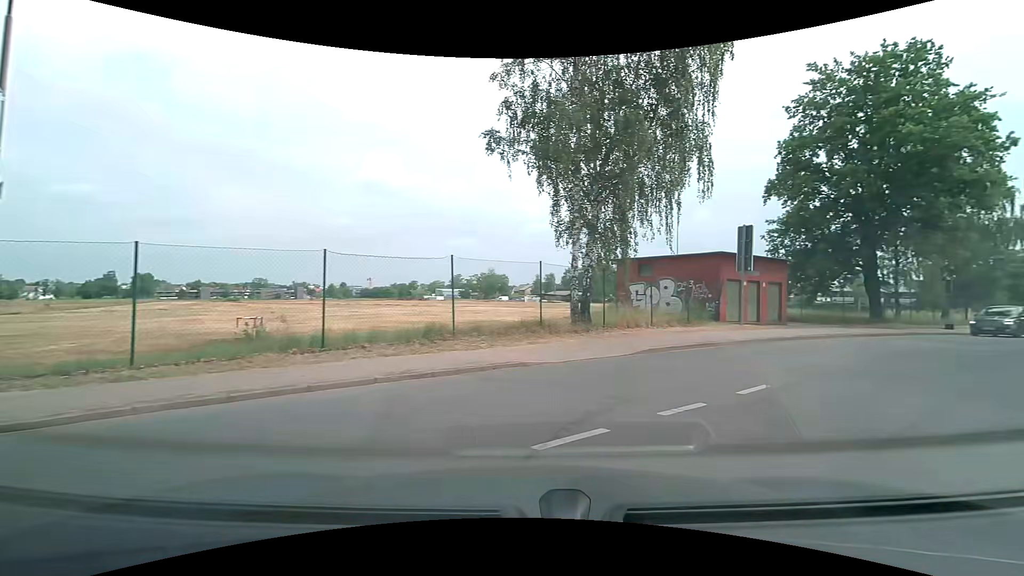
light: Day
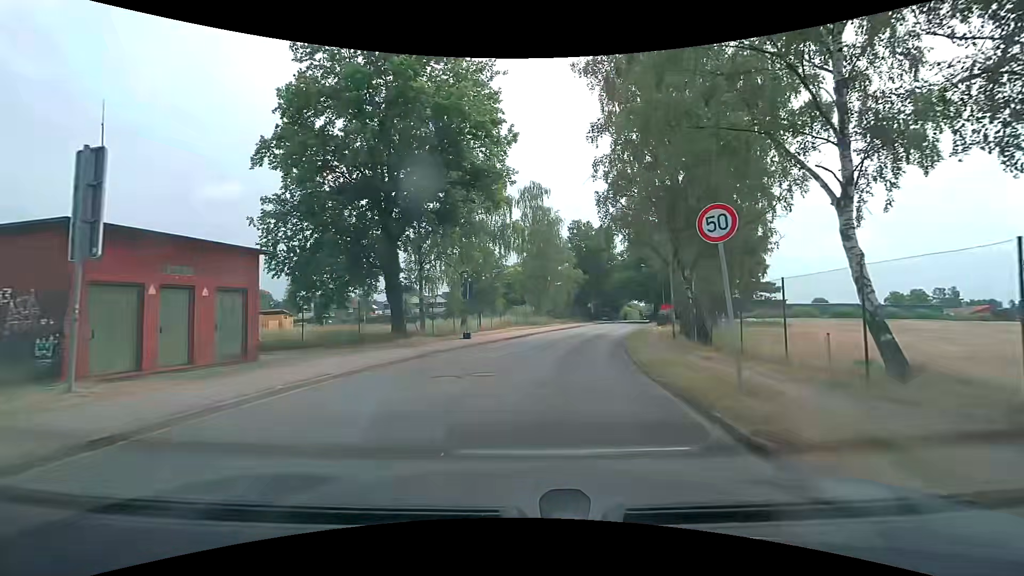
(+8.0, +11.2) m; +47°
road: unclassified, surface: asphalt
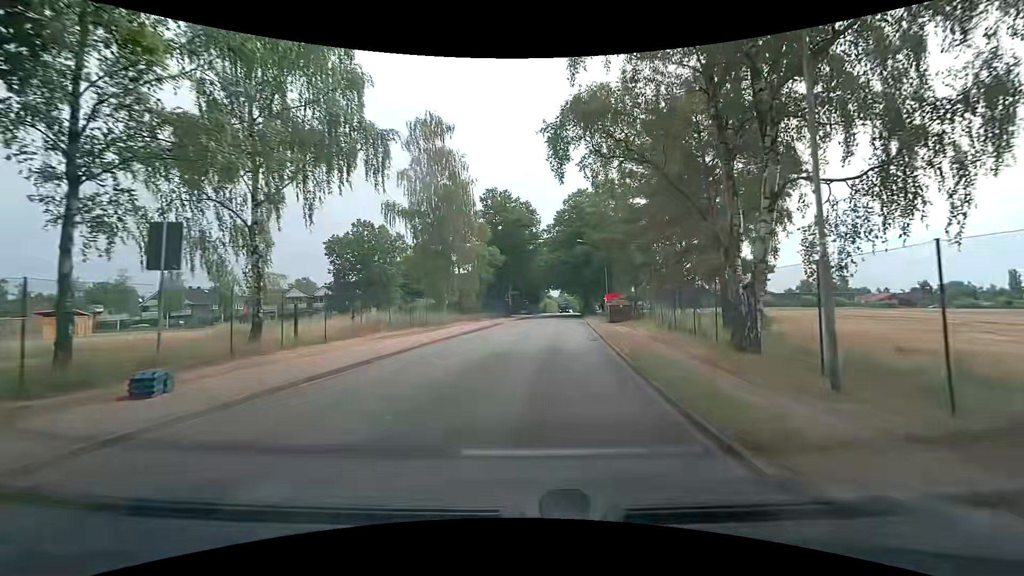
(+1.7, +19.1) m; +10°
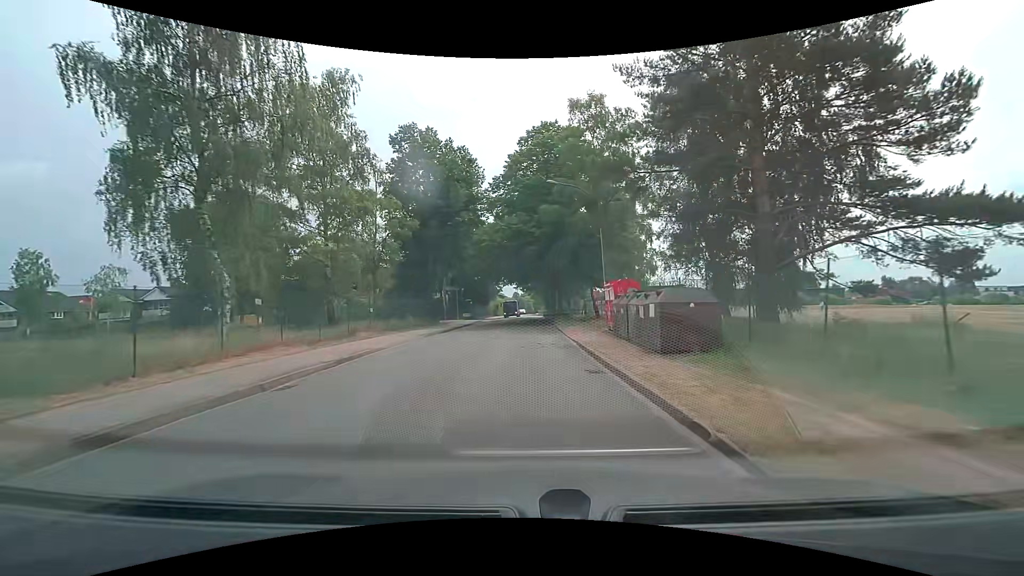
(+1.5, +23.9) m; +5°
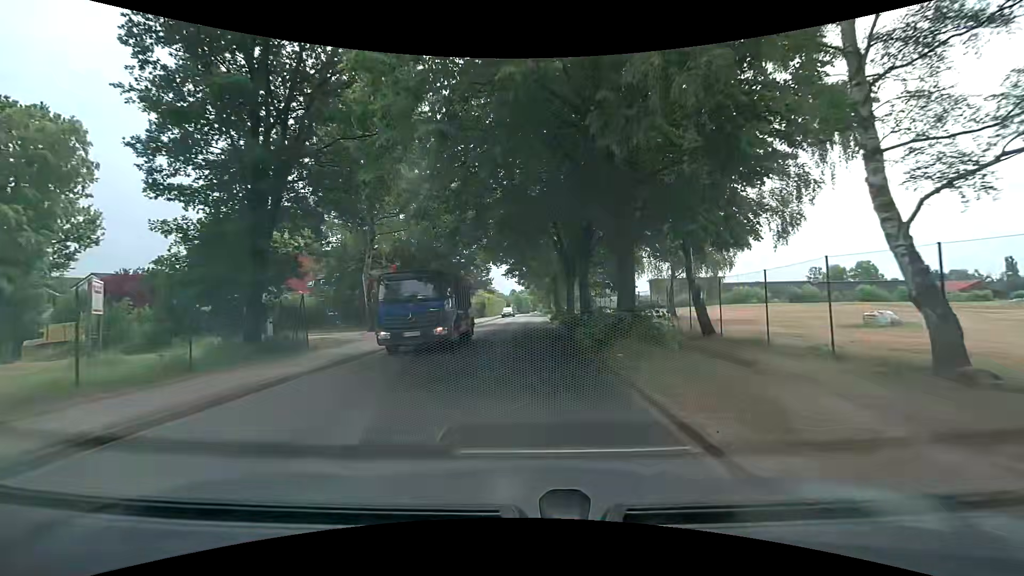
(+0.3, +26.6) m; 0°
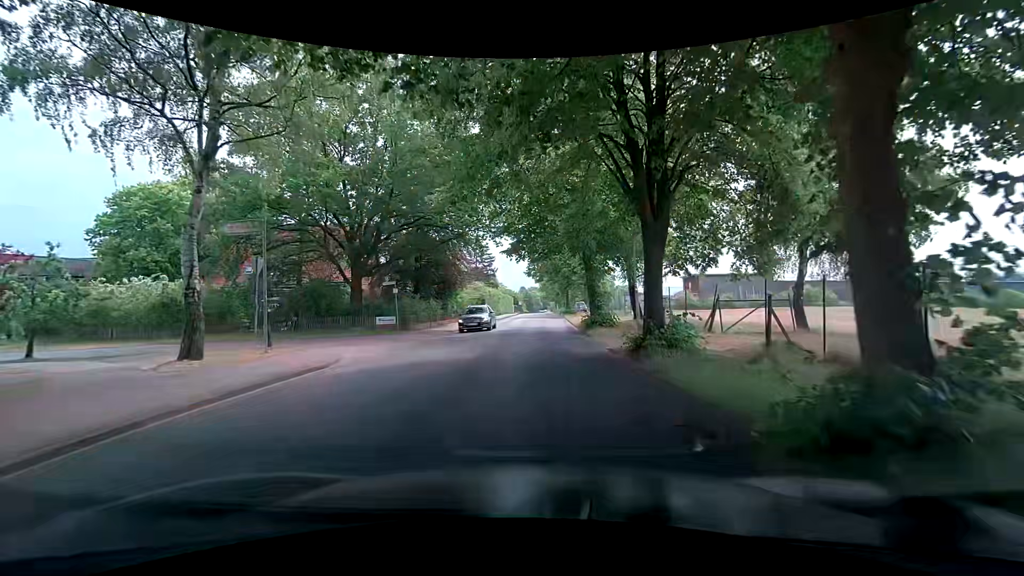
(0.0, +16.5) m; 0°
